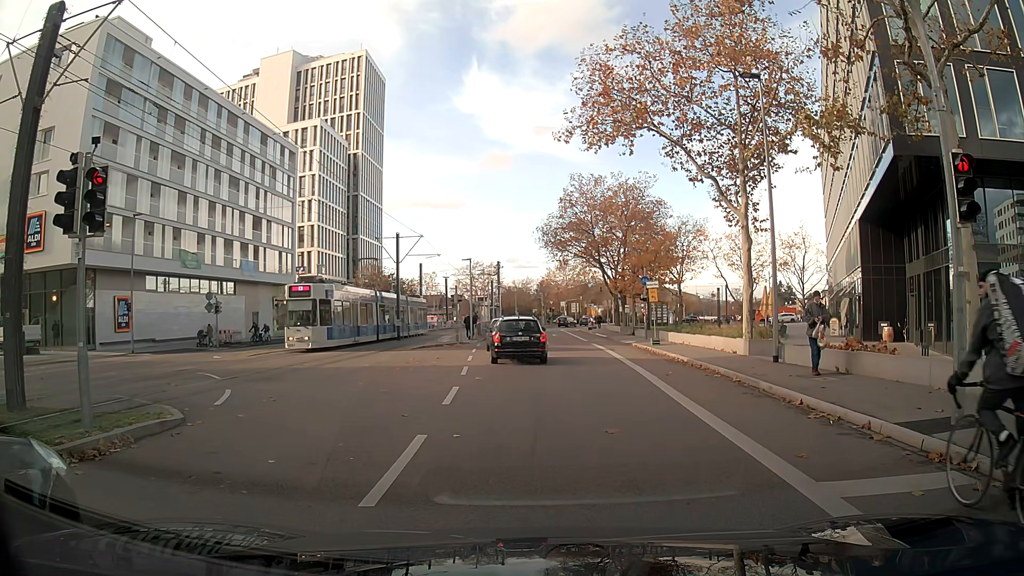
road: secondary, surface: asphalt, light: Day
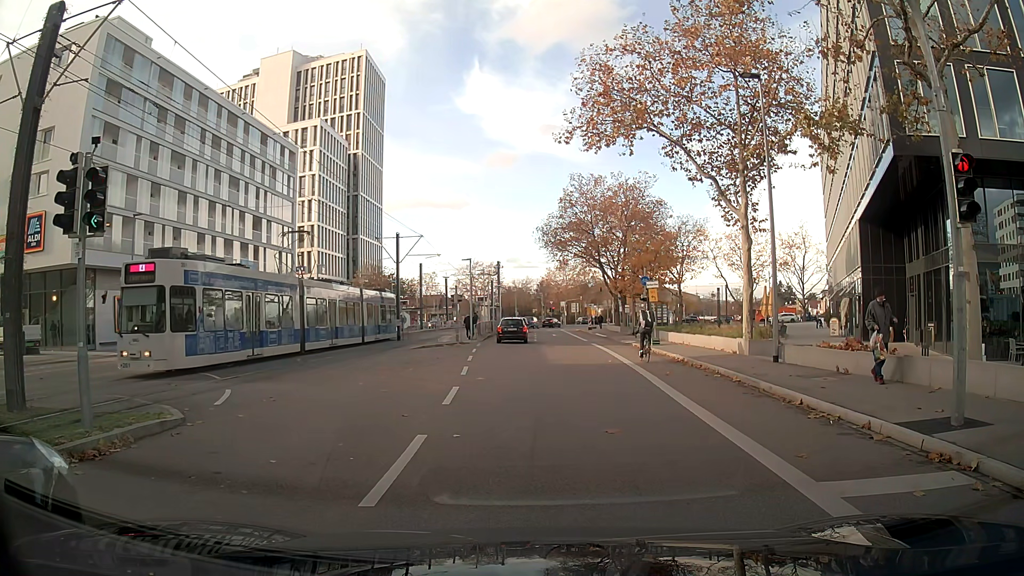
(0.0, 0.0) m; 0°
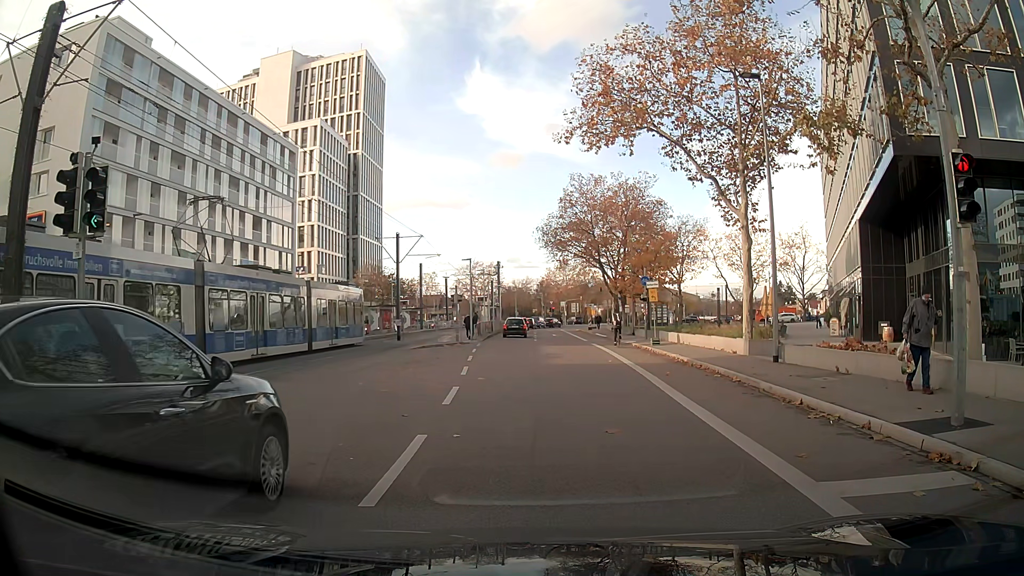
(0.0, 0.0) m; 0°
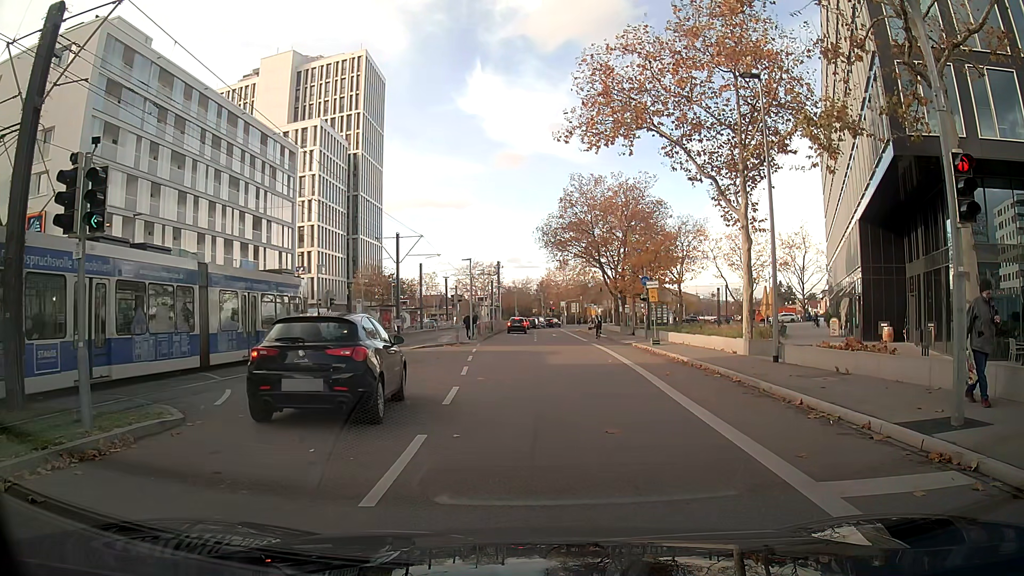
(0.0, 0.0) m; 0°
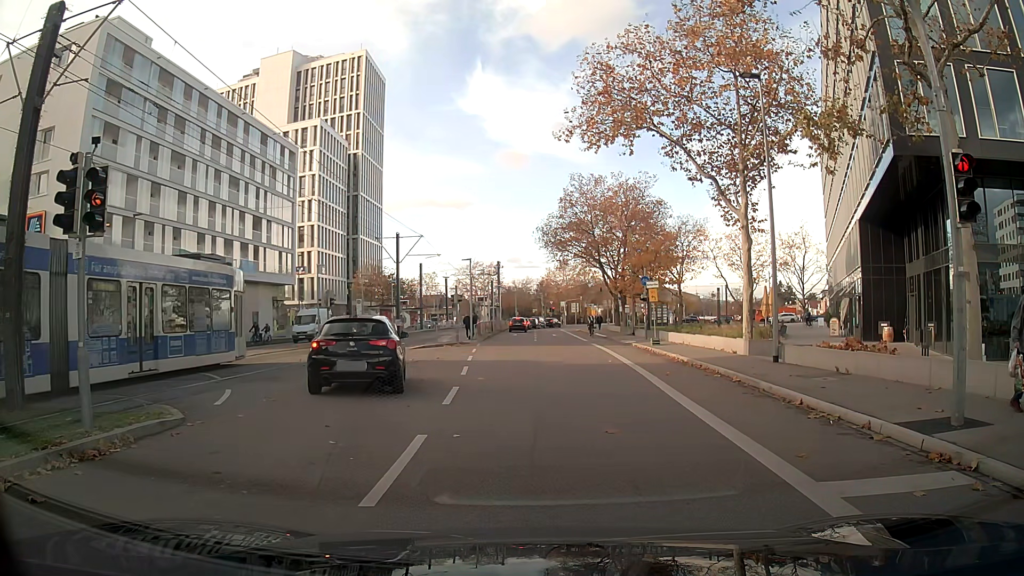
(0.0, 0.0) m; 0°
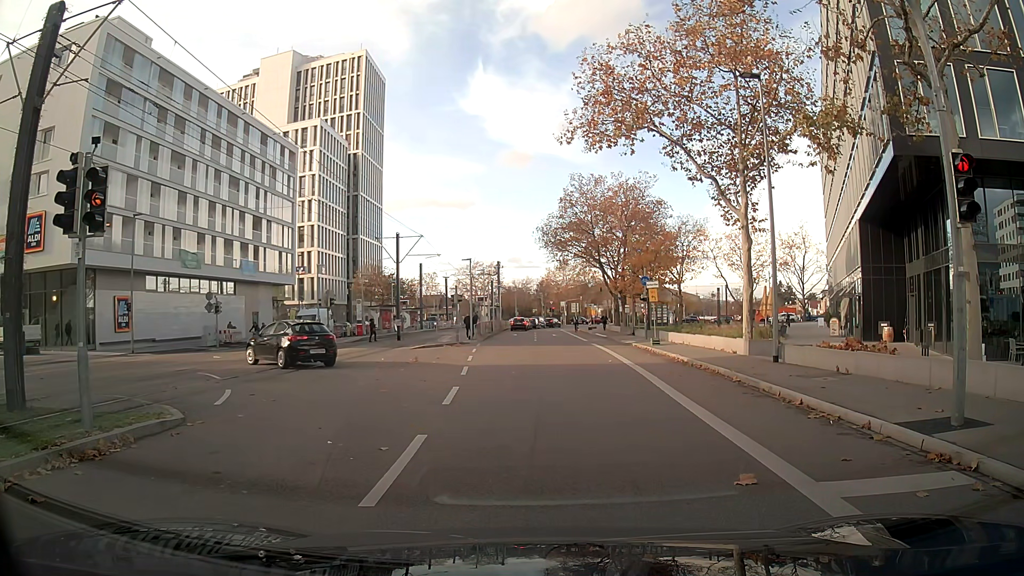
(0.0, 0.0) m; 0°
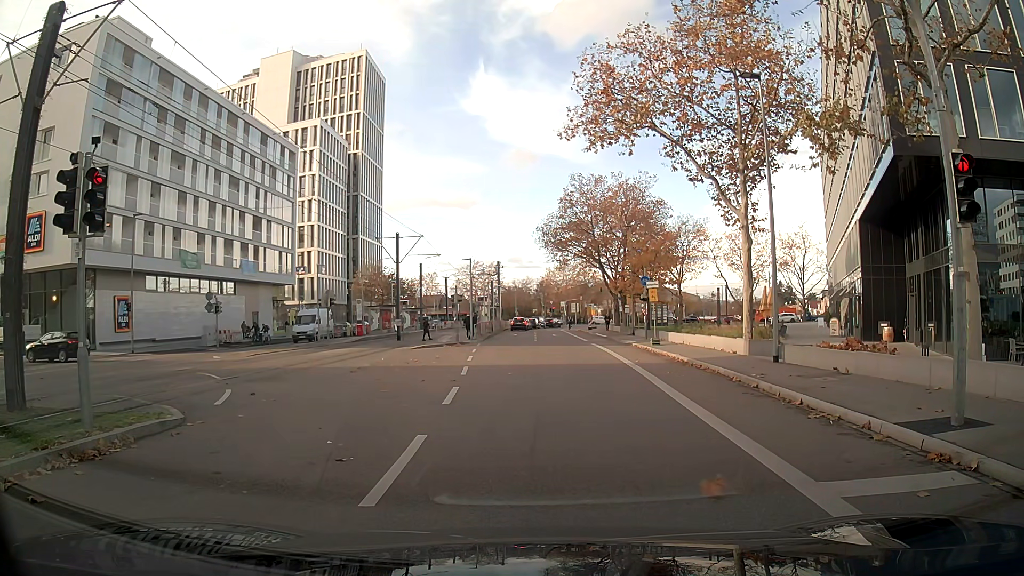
(0.0, 0.0) m; 0°
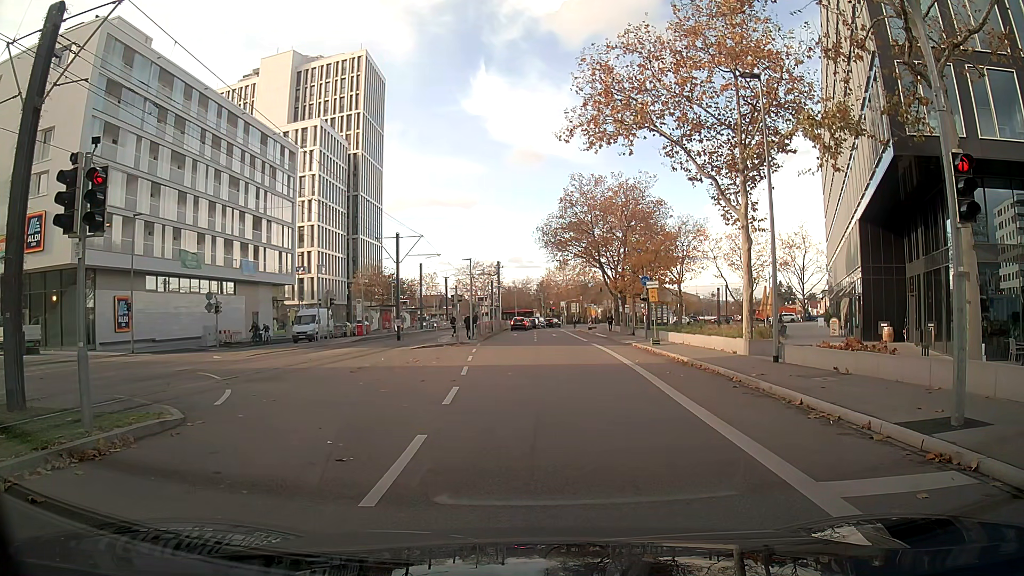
(0.0, 0.0) m; 0°
(0, +10) (0, +20) (0, +30) (0, +40) (0, +50) (-1, +60) (-1, +70) (0, +80) (0, +90) (+3, +100) m
